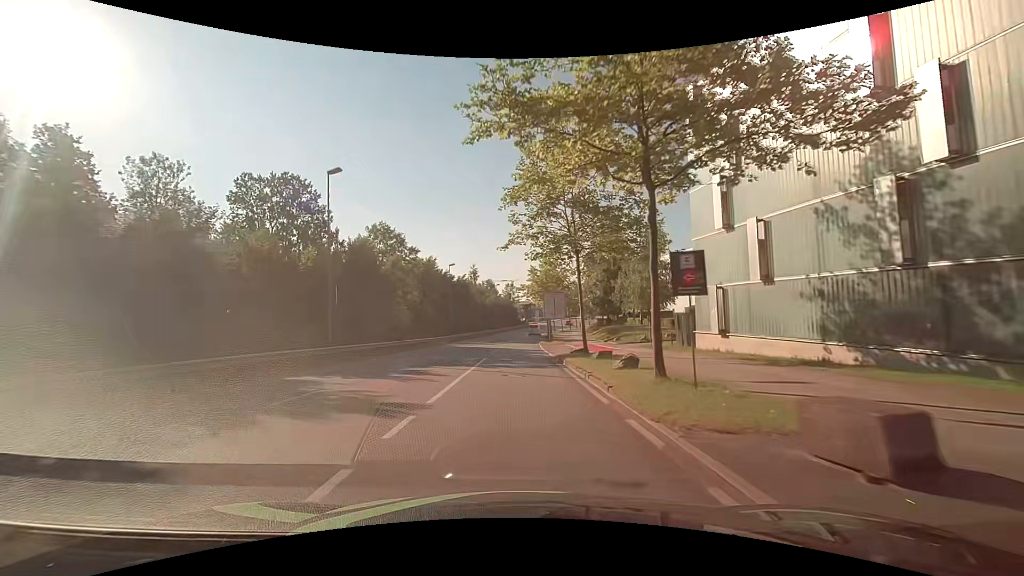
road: secondary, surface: asphalt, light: Day
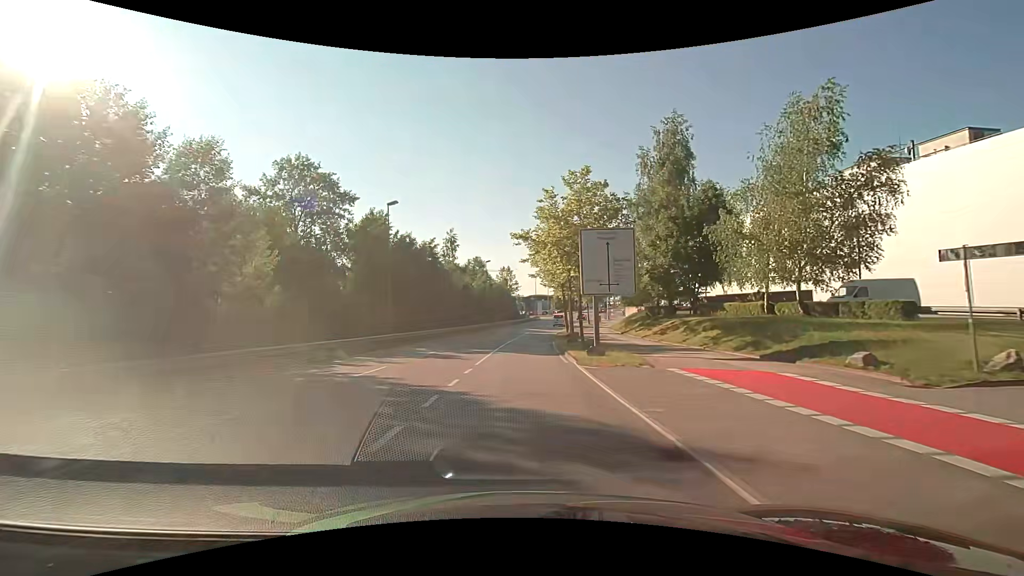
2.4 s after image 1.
(0.0, +30.9) m; 0°
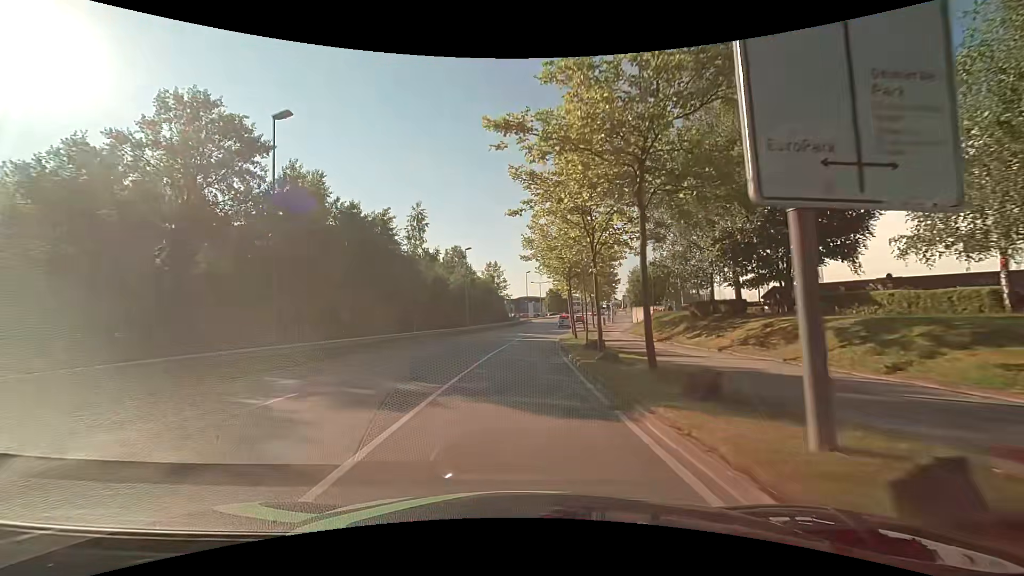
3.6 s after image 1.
(+0.1, +15.4) m; +1°
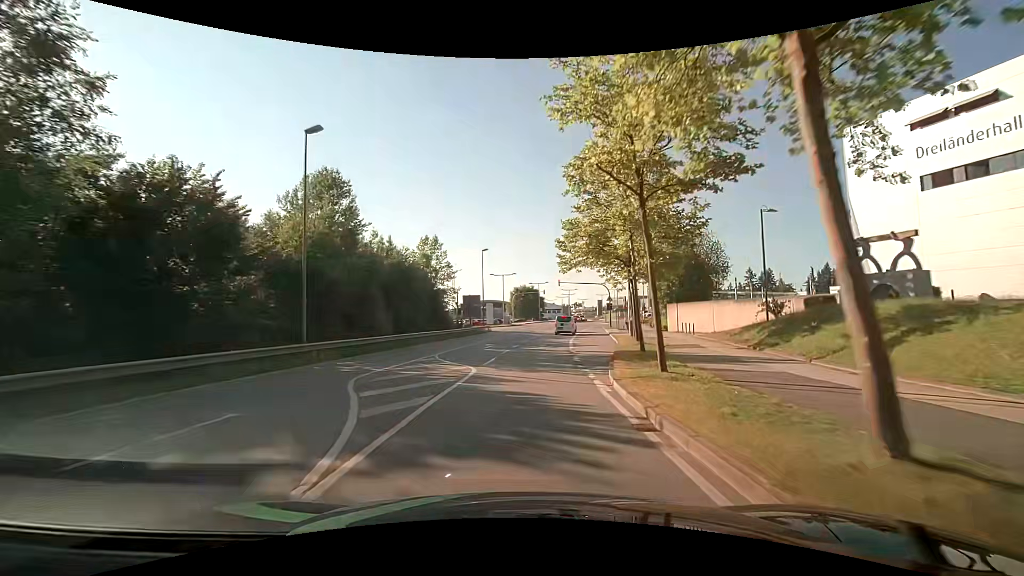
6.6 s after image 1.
(+1.2, +38.0) m; +4°
(0, +10) (+1, +20) (+1, +30) (+3, +40) (+4, +50) (+6, +60) (+8, +69) (+10, +79) (+12, +89) (+15, +99) m
